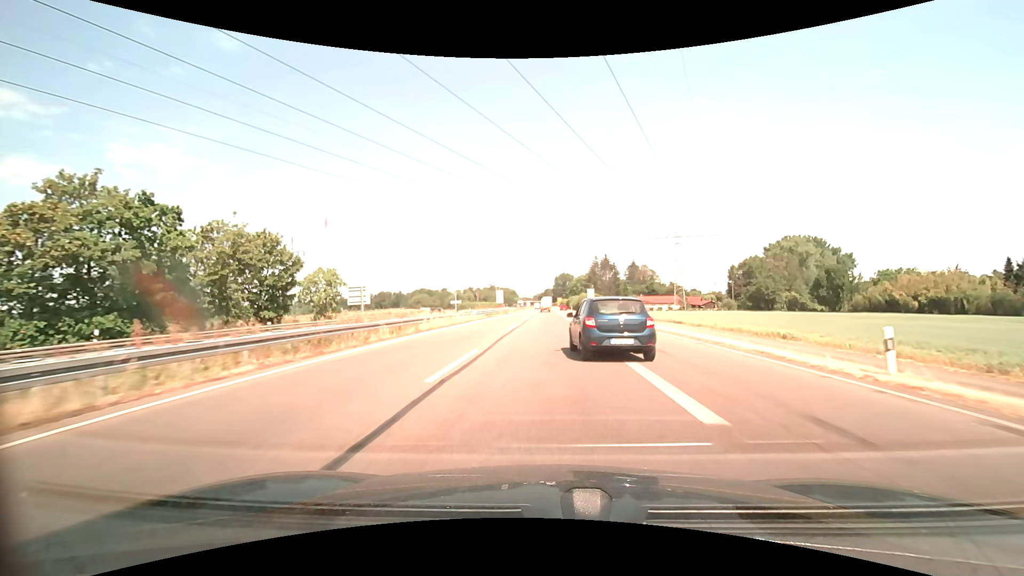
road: trunk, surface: asphalt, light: Day
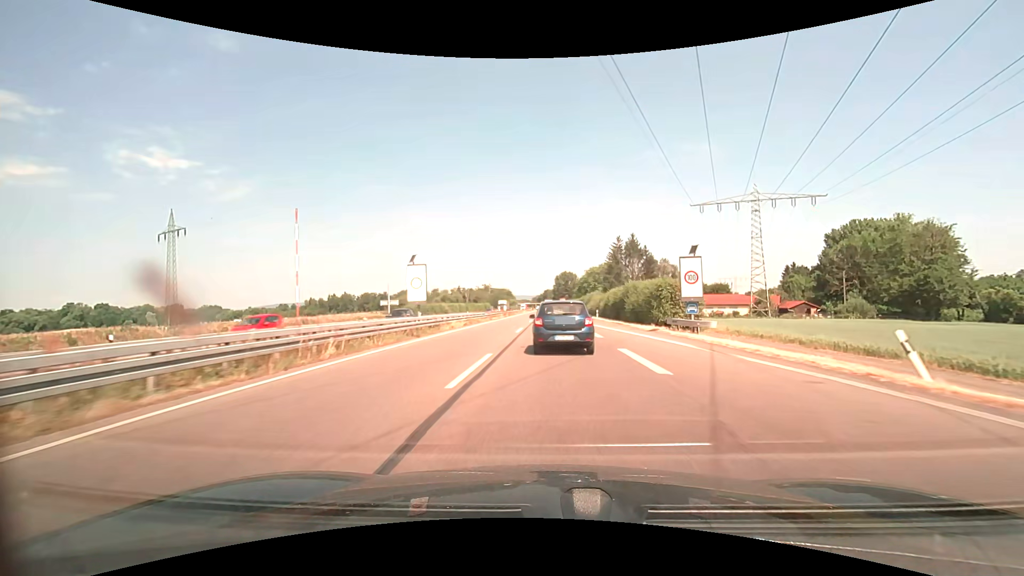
(-0.1, +55.7) m; 0°
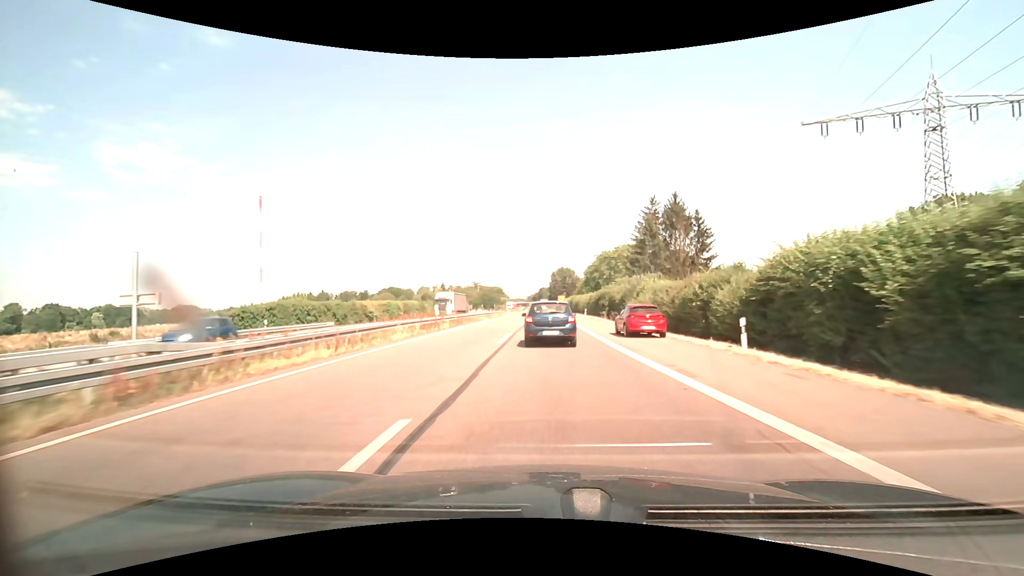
(+0.3, +45.3) m; +1°
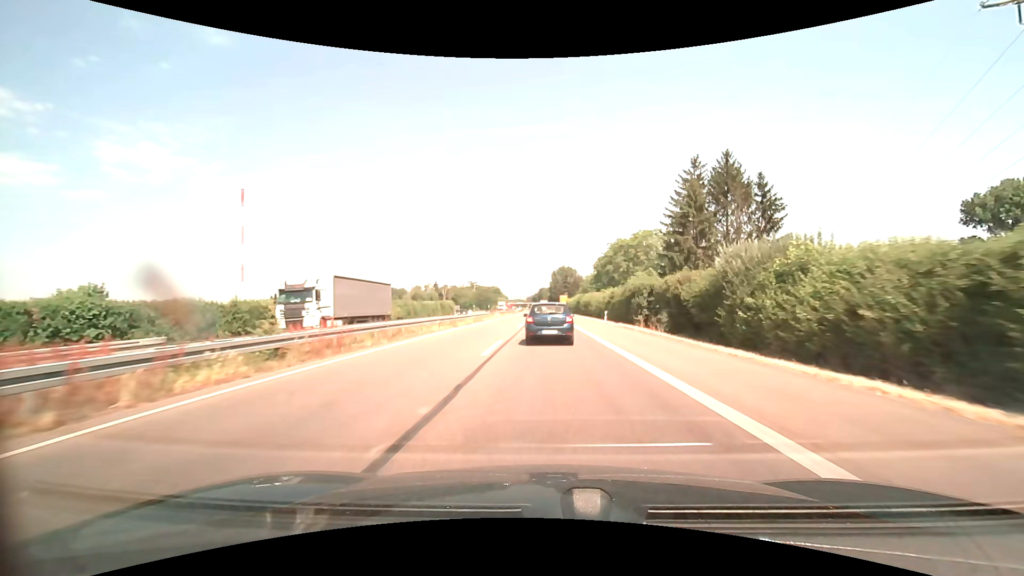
(-0.1, +22.9) m; 0°
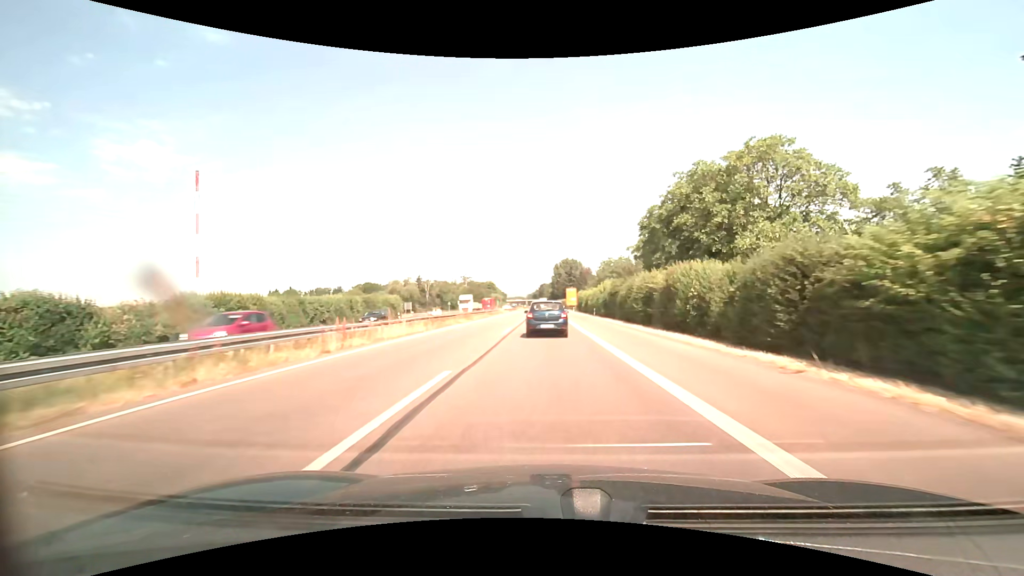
(+0.1, +46.9) m; 0°
(0, +10) (0, +20) (0, +30) (0, +40) (0, +50) (0, +60) (0, +70) (0, +80) (0, +90) (0, +100) m
